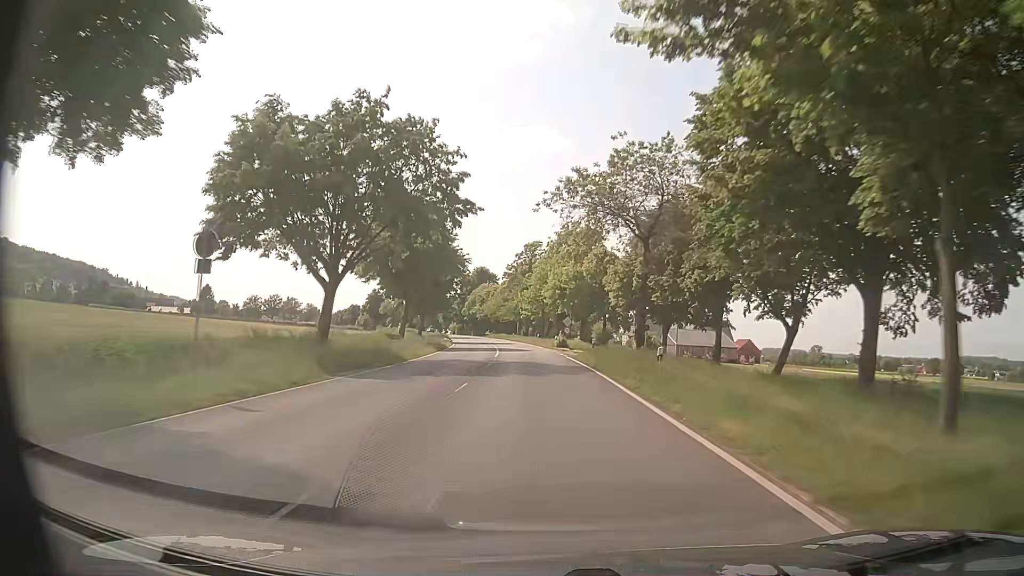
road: primary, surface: asphalt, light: Day
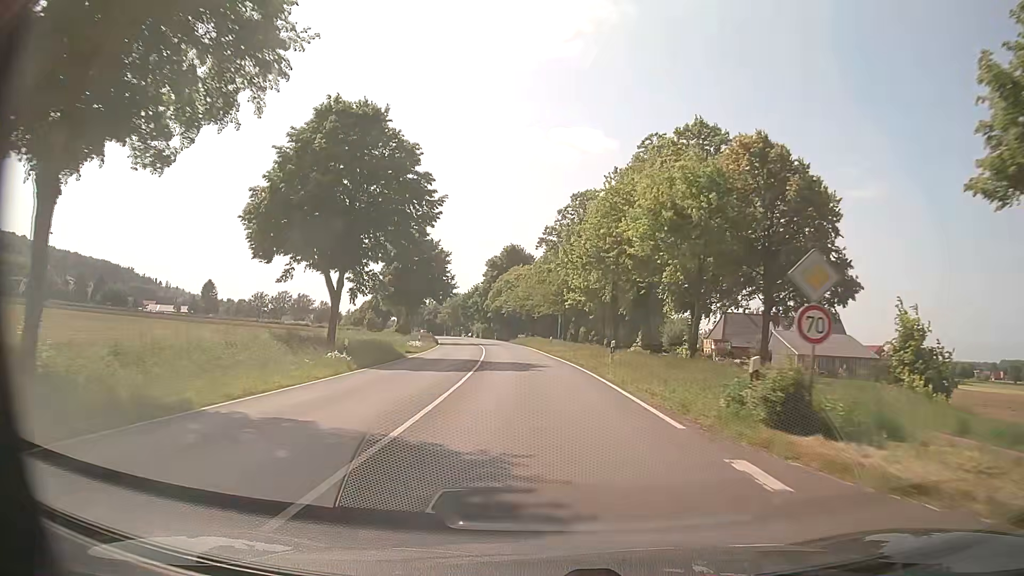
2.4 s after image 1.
(-1.3, +47.3) m; -4°
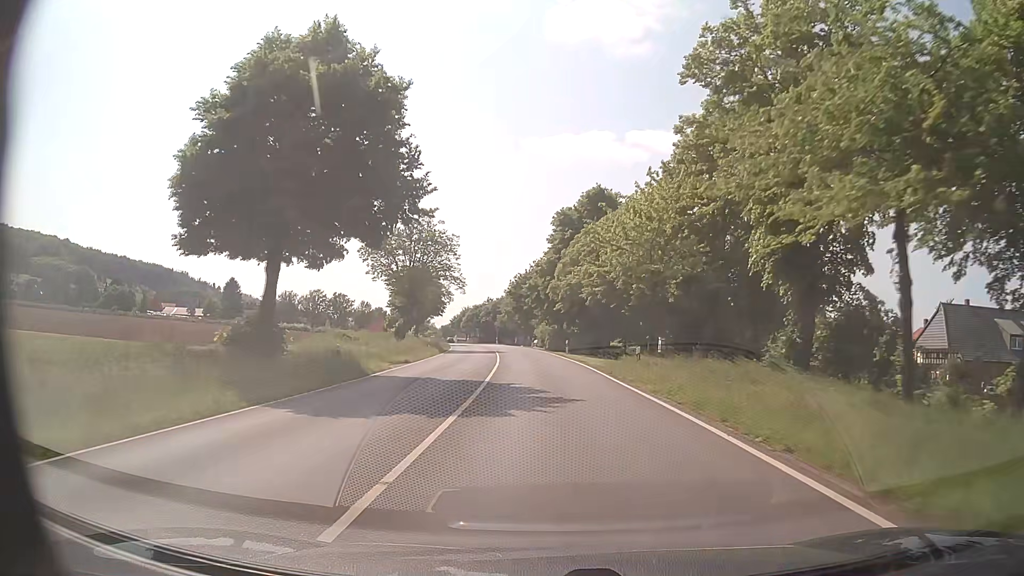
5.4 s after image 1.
(-3.2, +52.9) m; -7°
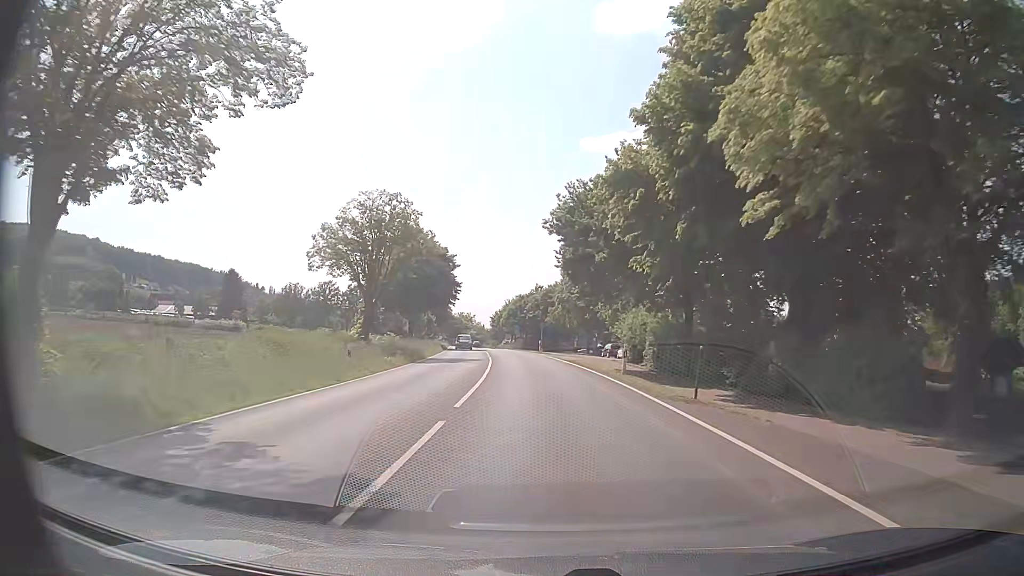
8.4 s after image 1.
(-2.1, +50.0) m; -5°
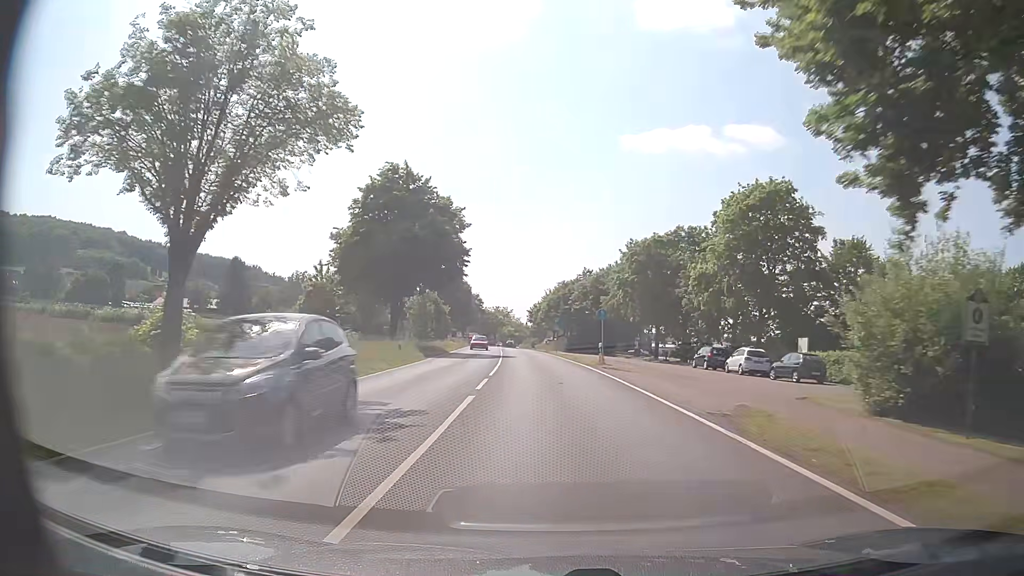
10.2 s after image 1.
(-0.9, +28.7) m; -3°
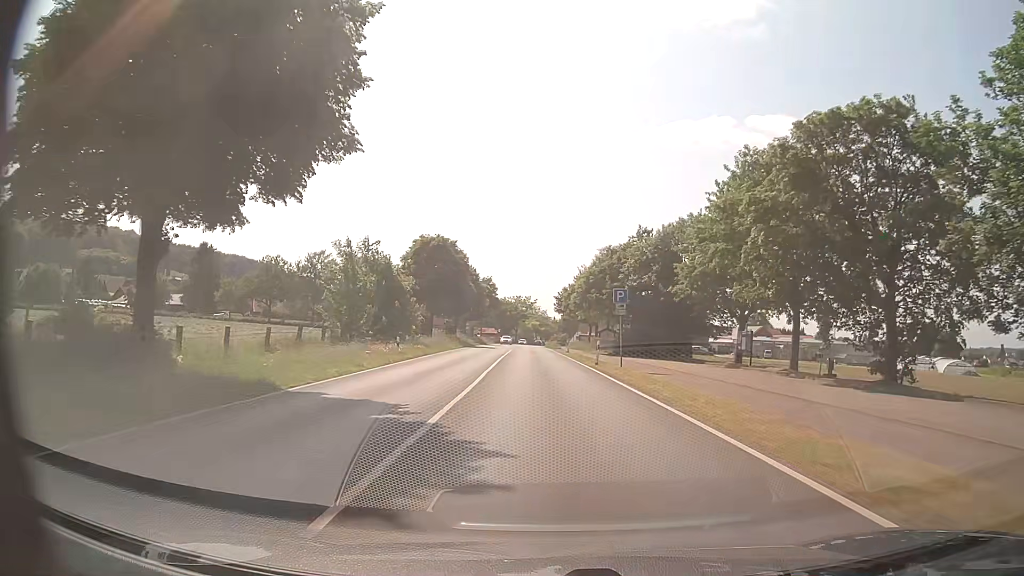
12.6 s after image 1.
(-1.1, +36.8) m; -3°
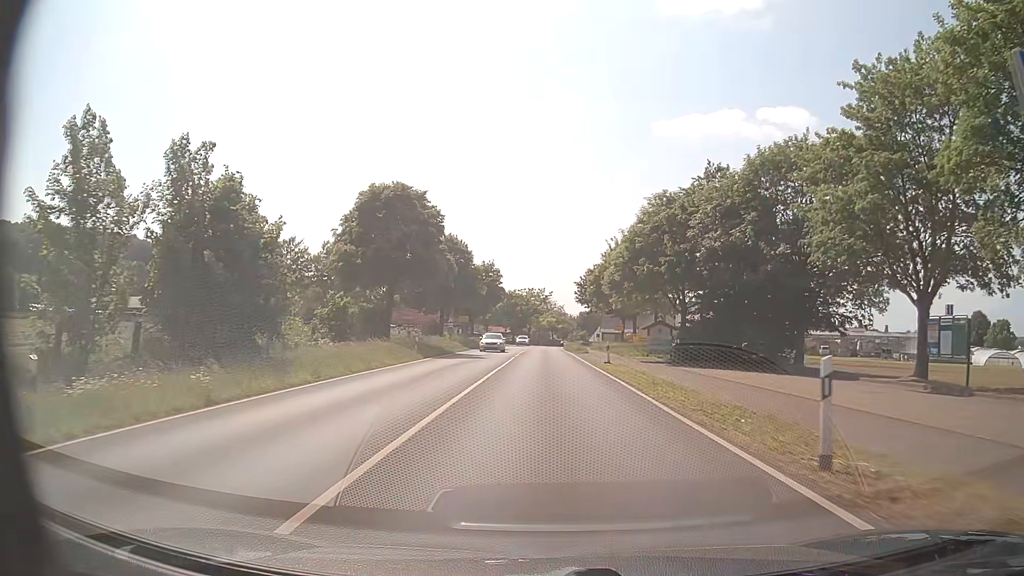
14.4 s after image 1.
(-0.3, +25.5) m; -2°
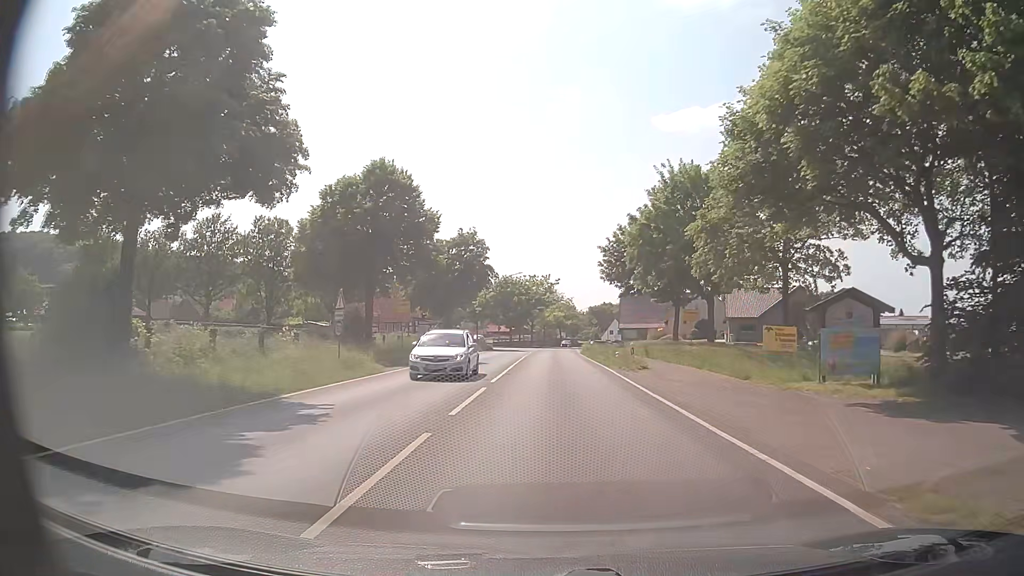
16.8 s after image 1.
(0.0, +30.6) m; 0°
(0, +10) (0, +20) (0, +30) (0, +40) (+1, +50) (+1, +60) (+1, +70) (+2, +80) (+2, +90) (+3, +100) m
